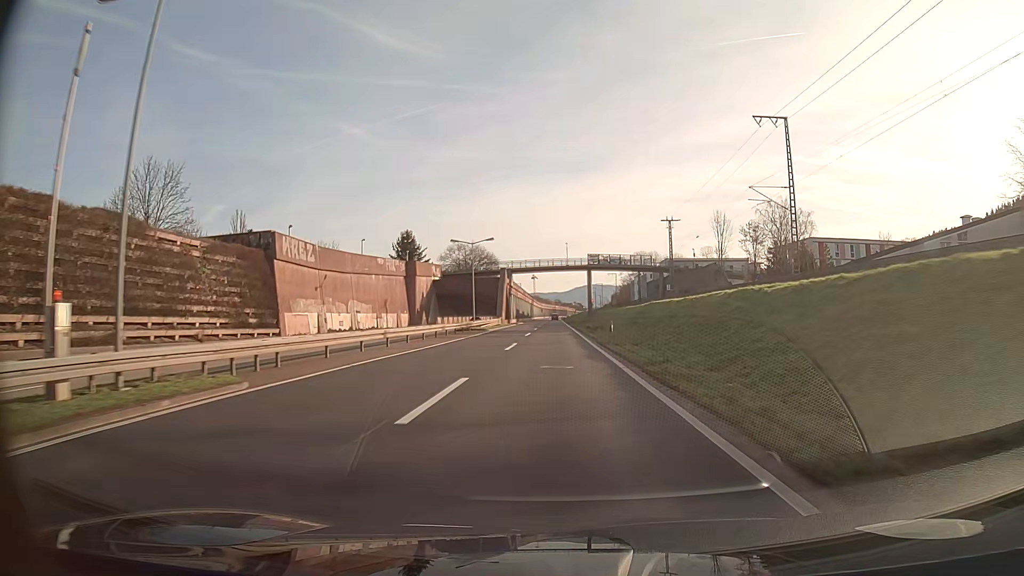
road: trunk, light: Day
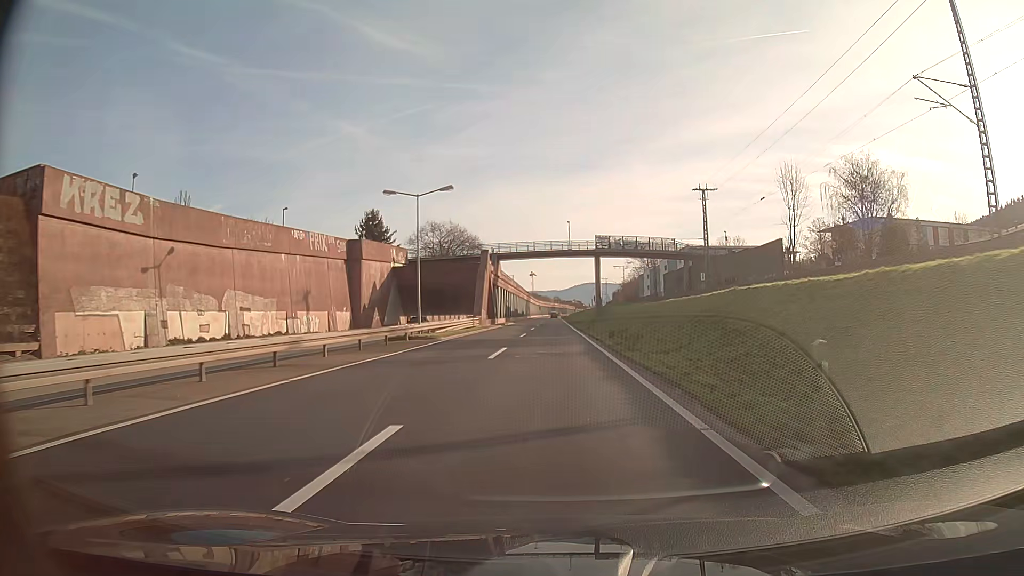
(0.0, +24.3) m; 0°
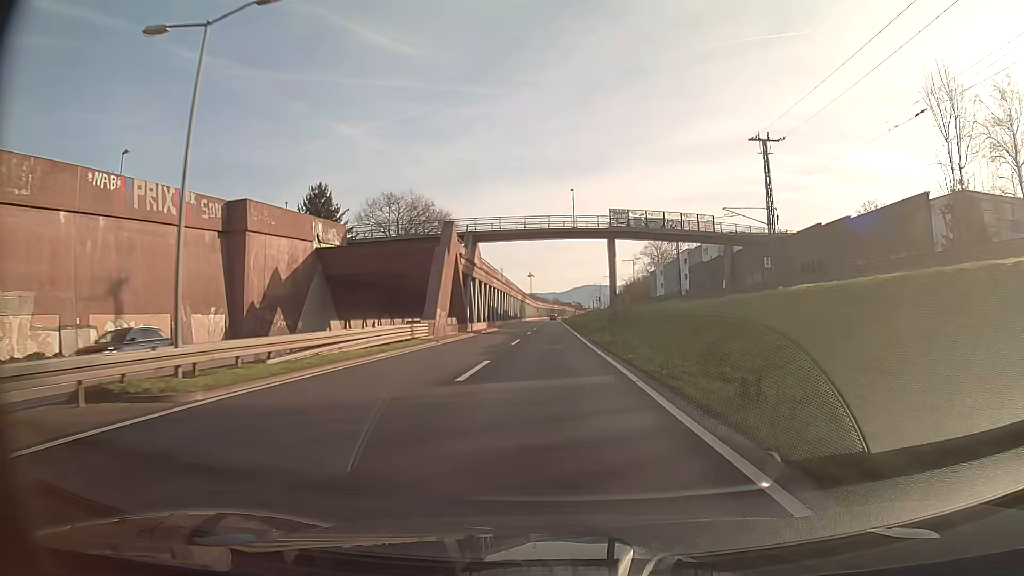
(0.0, +24.3) m; 0°
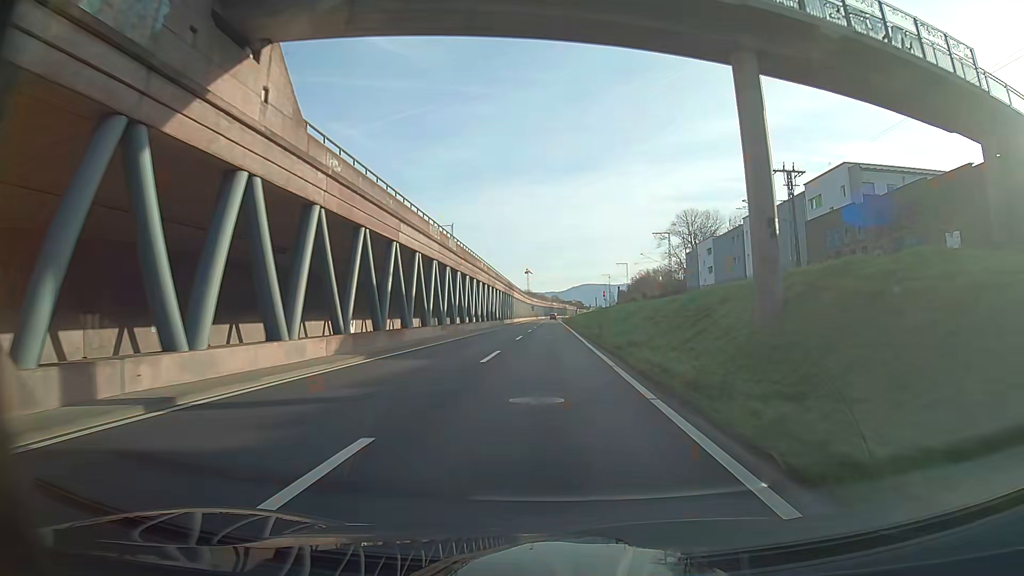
(+0.1, +48.6) m; 0°
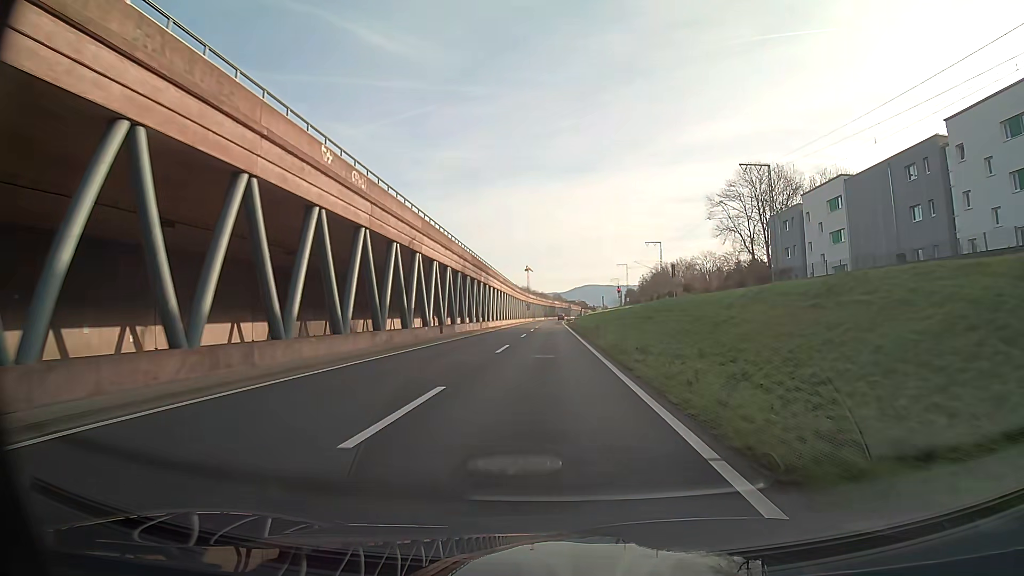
(0.0, +48.7) m; 0°
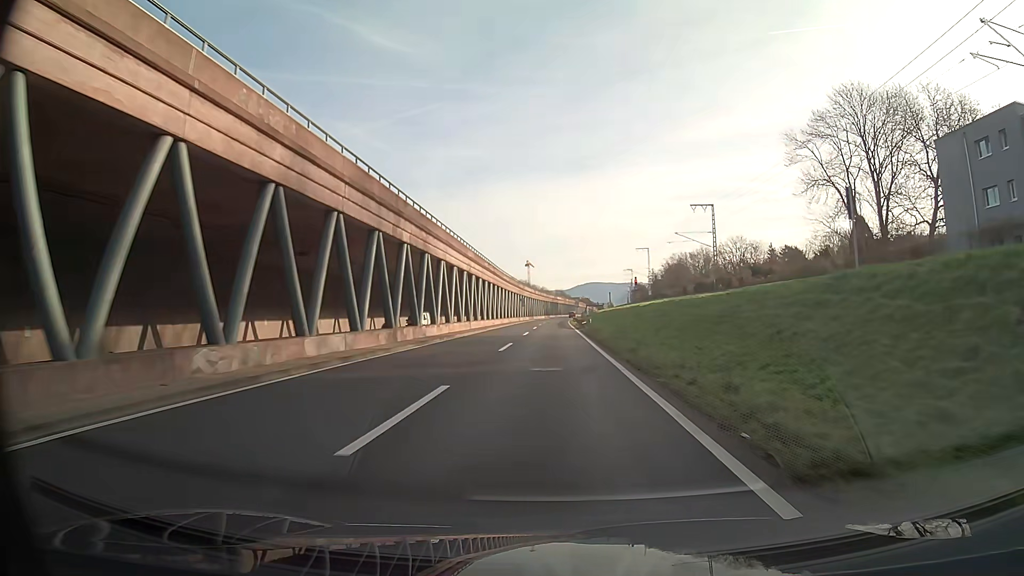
(-0.1, +36.5) m; 0°
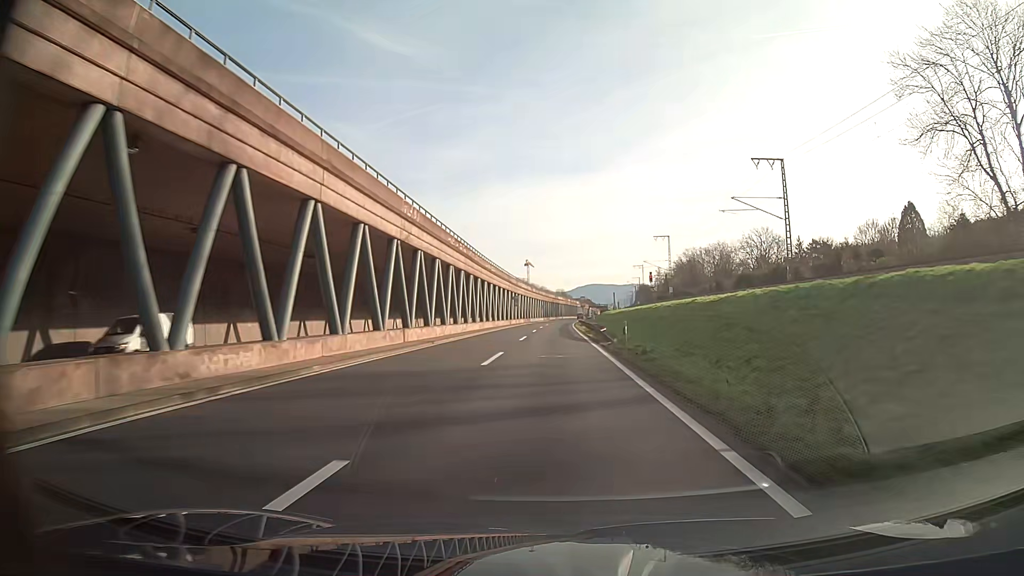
(0.0, +24.3) m; 0°
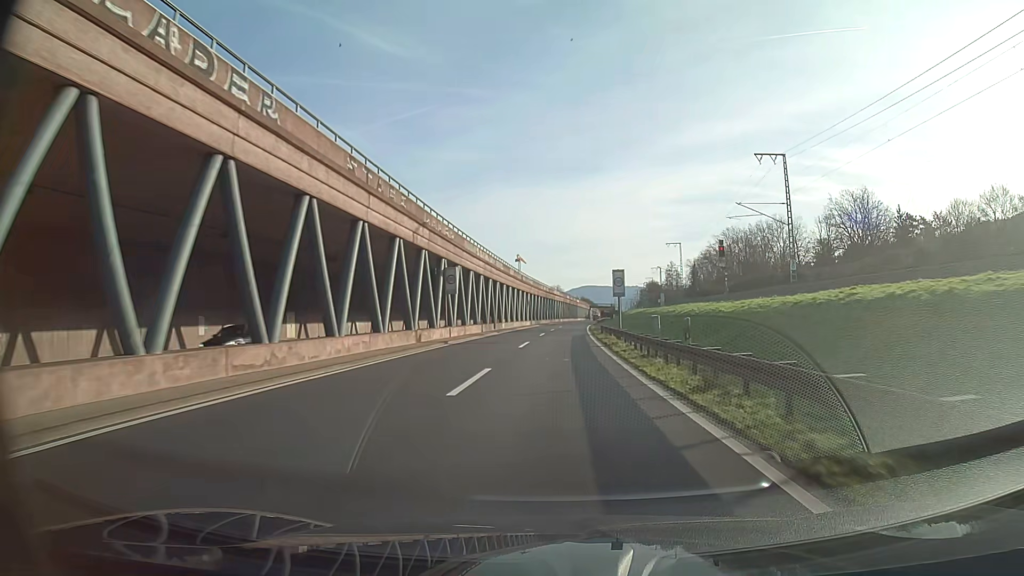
(+0.2, +60.7) m; +1°
